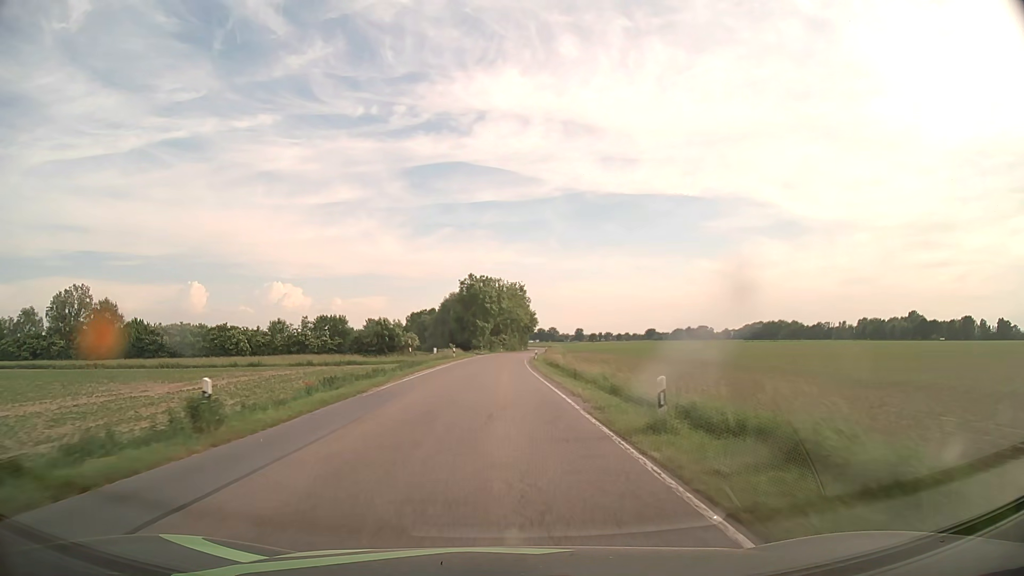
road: secondary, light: Day
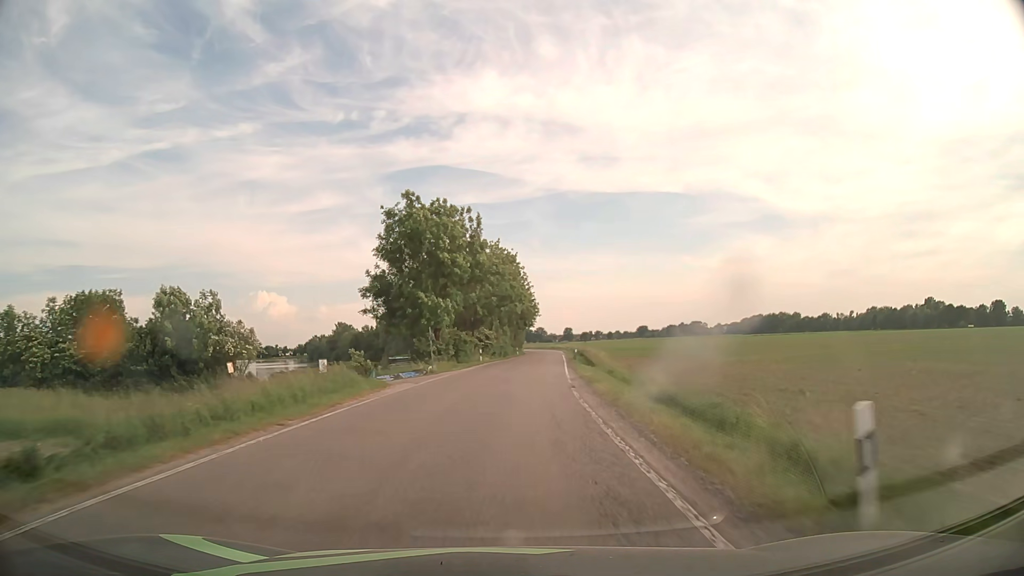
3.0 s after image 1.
(0.0, +53.6) m; +1°
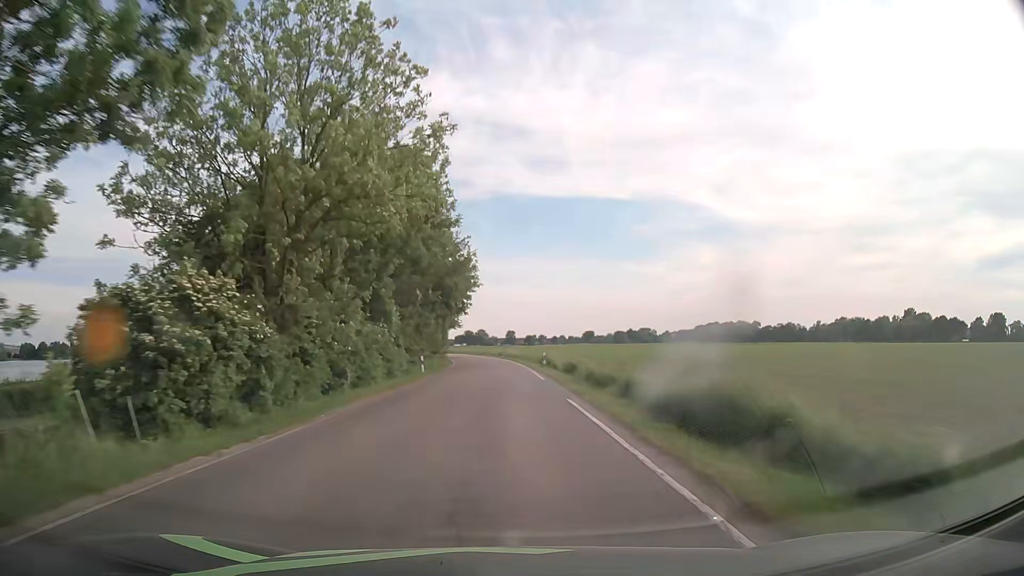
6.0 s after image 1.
(+2.7, +53.5) m; +5°
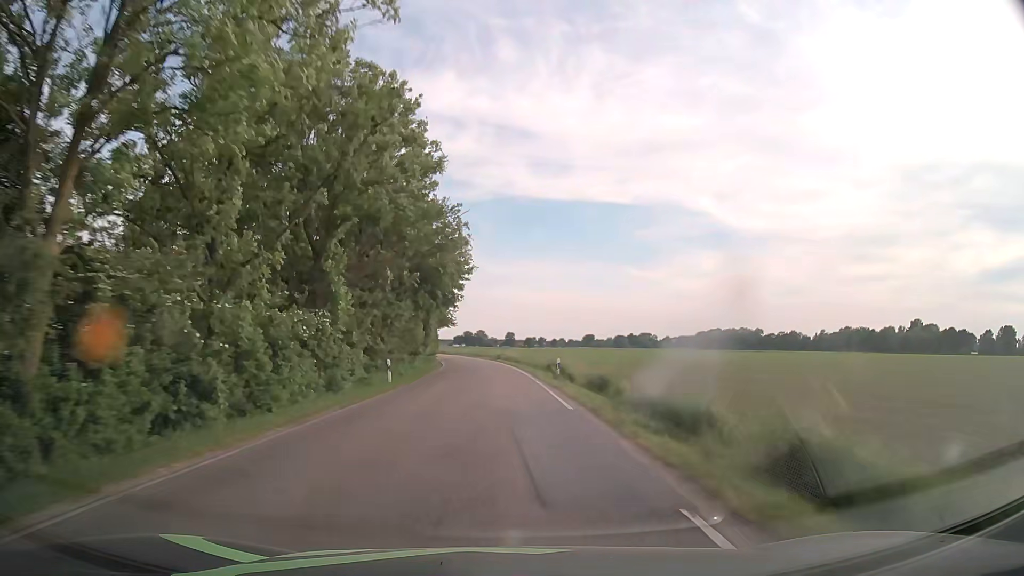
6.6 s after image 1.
(0.0, +10.7) m; 0°
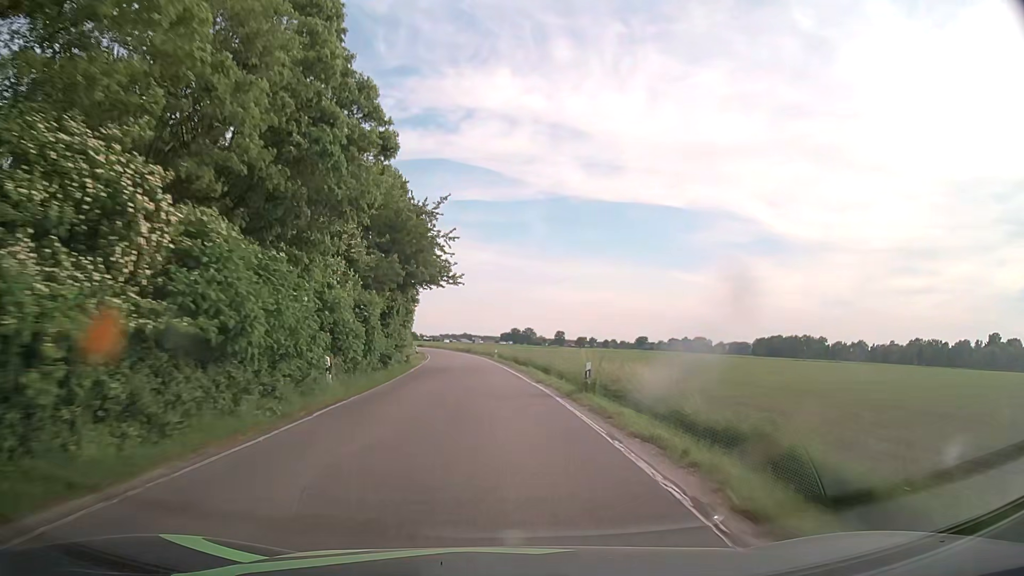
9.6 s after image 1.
(-1.2, +53.7) m; -4°
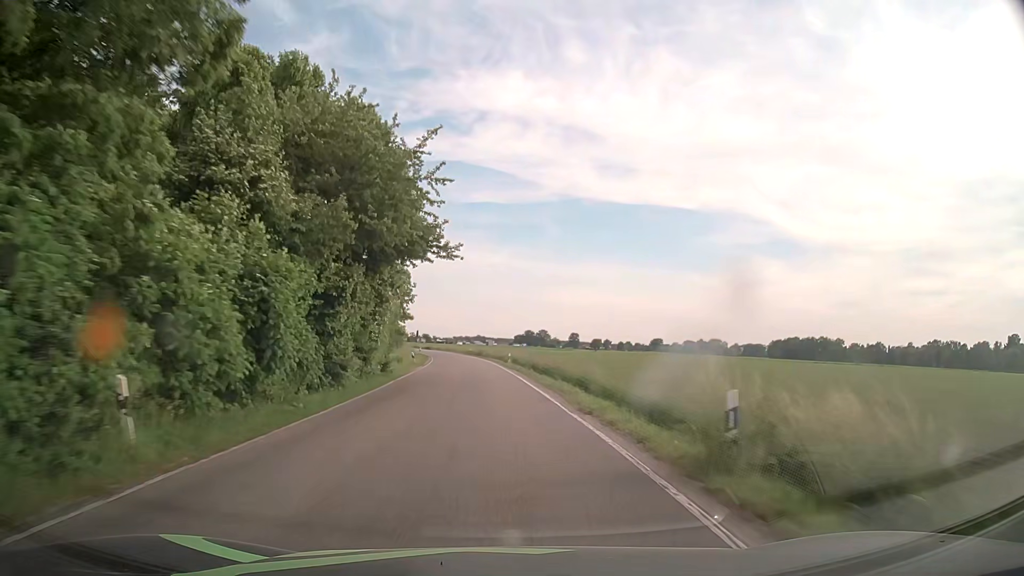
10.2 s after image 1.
(-0.1, +10.7) m; -1°
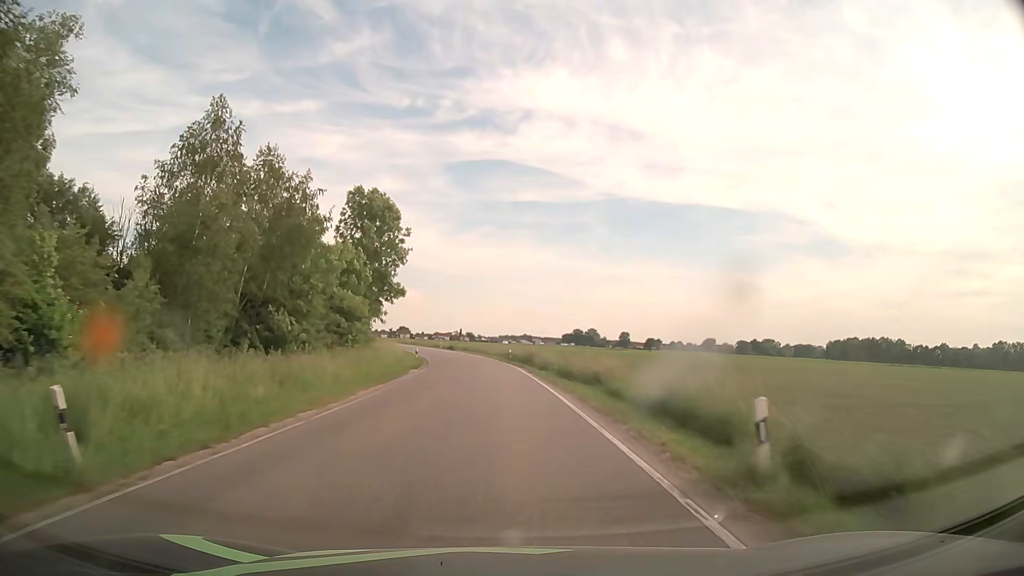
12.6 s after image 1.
(-1.7, +43.0) m; -4°
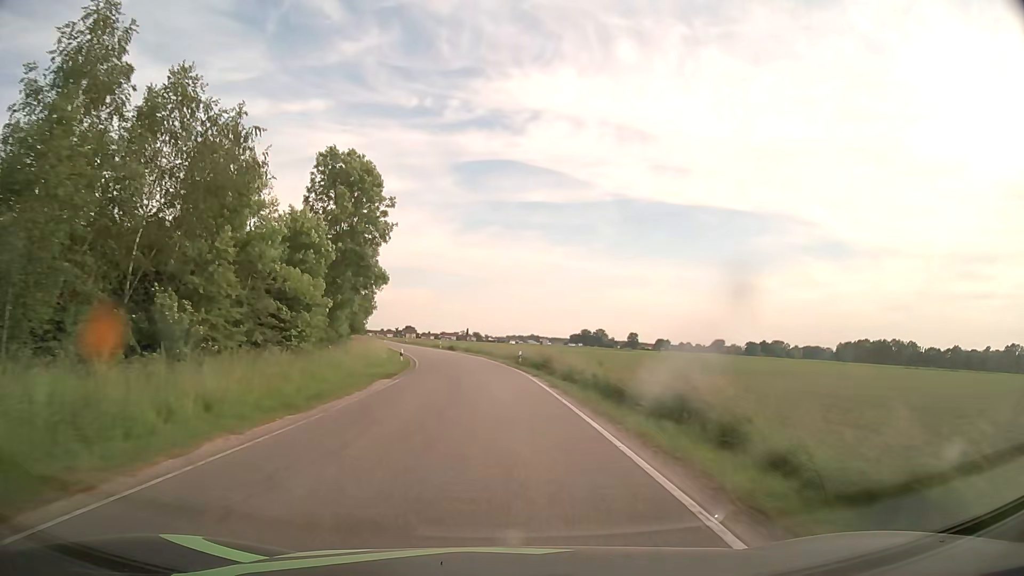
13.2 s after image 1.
(0.0, +10.8) m; 0°
(0, +10) (0, +20) (-1, +30) (-2, +40) (-3, +50) (-5, +60) (-7, +69) (-9, +79) (-11, +89) (-14, +99) m
